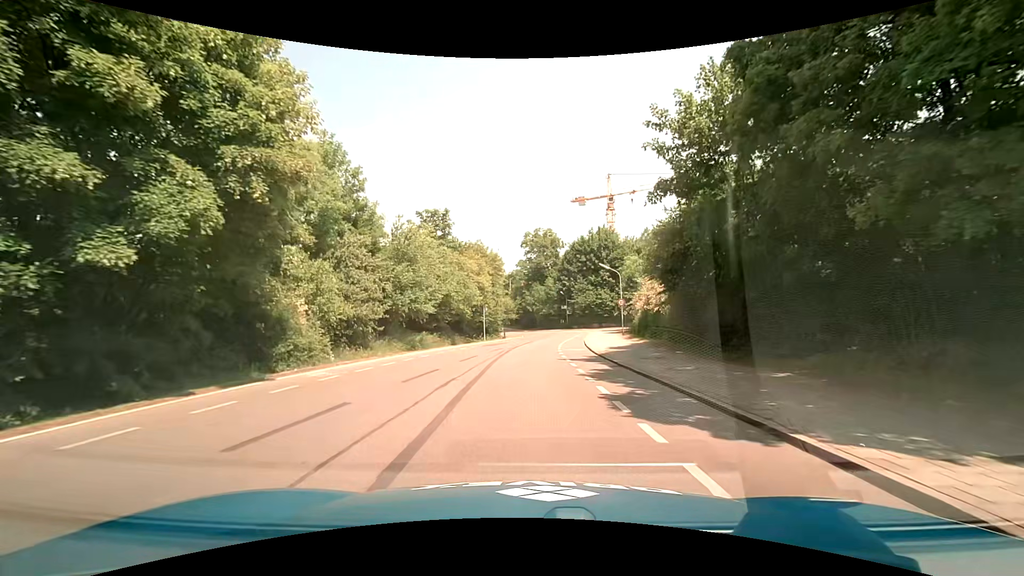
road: tertiary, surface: asphalt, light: Day
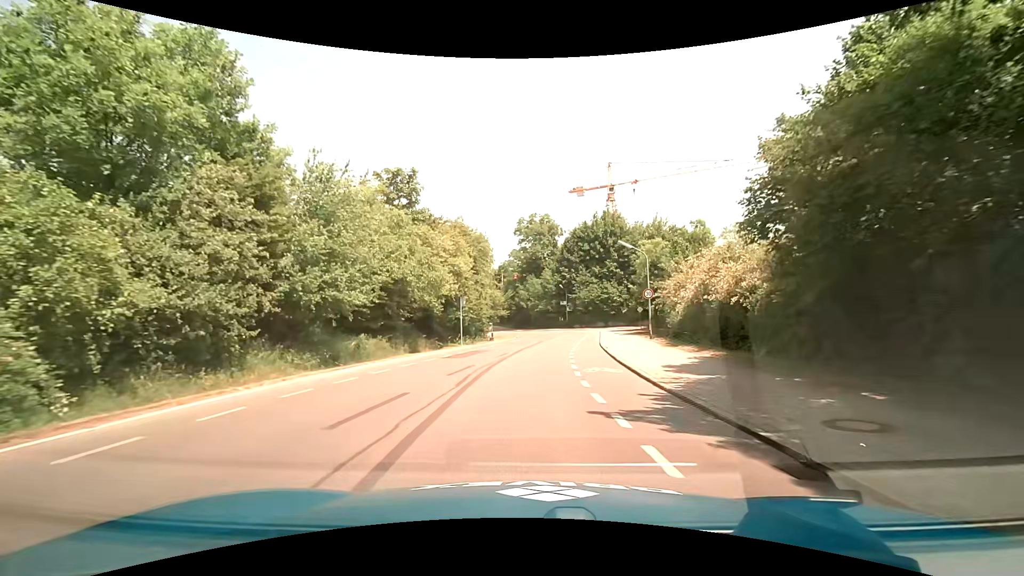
(+0.1, +11.0) m; +1°
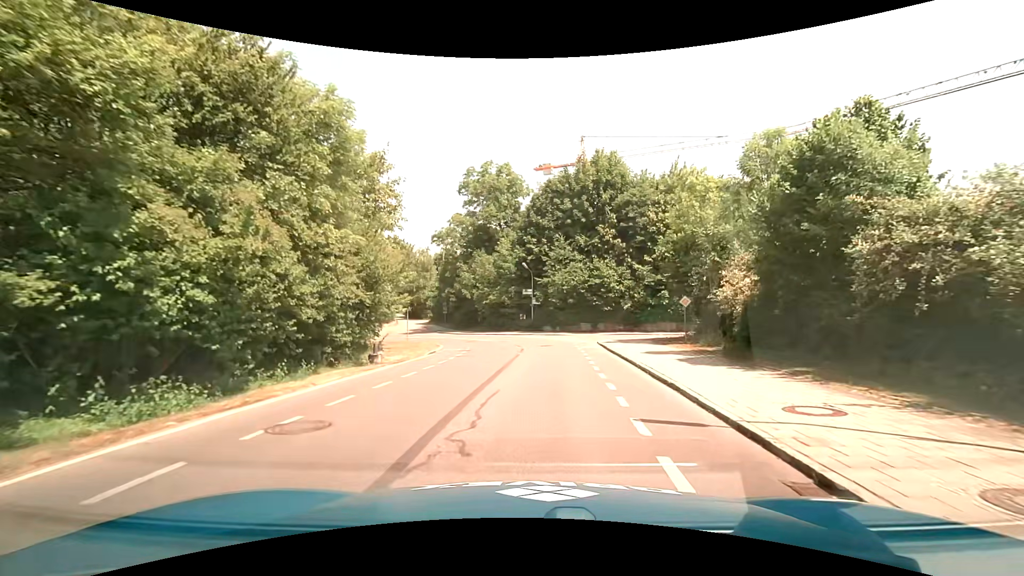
(+1.1, +25.1) m; +5°
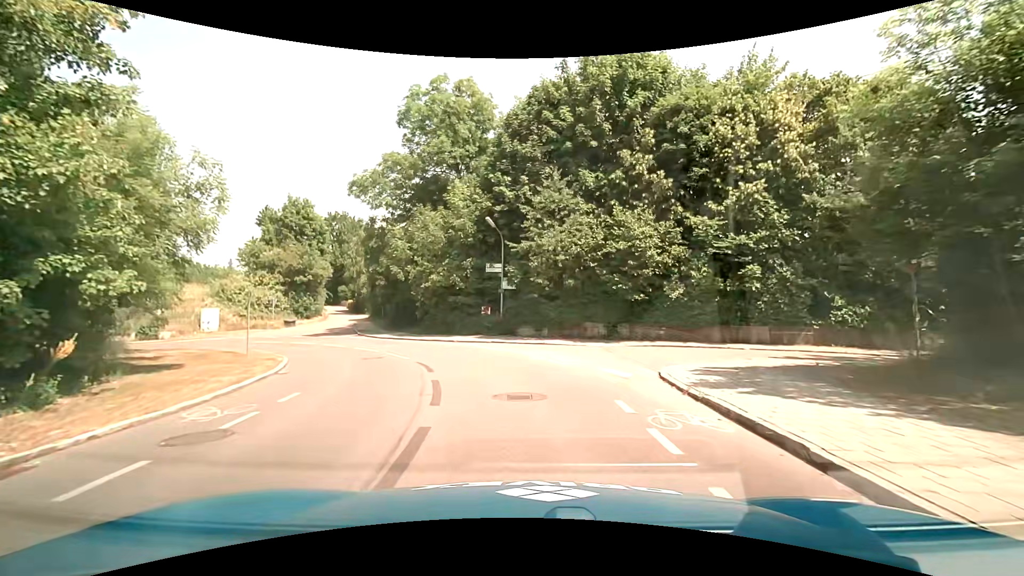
(+0.6, +18.5) m; +2°
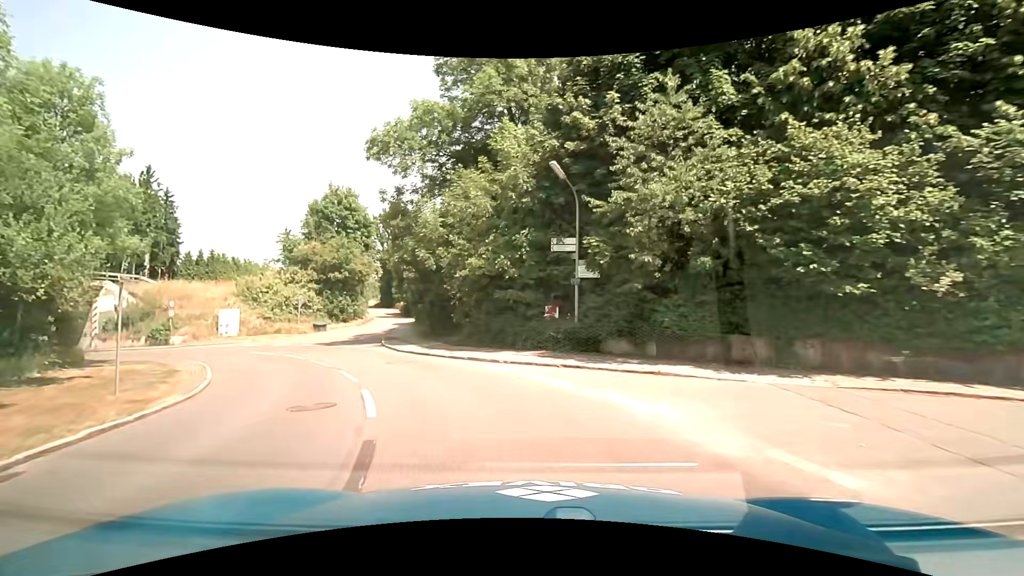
(-0.4, +9.6) m; -8°
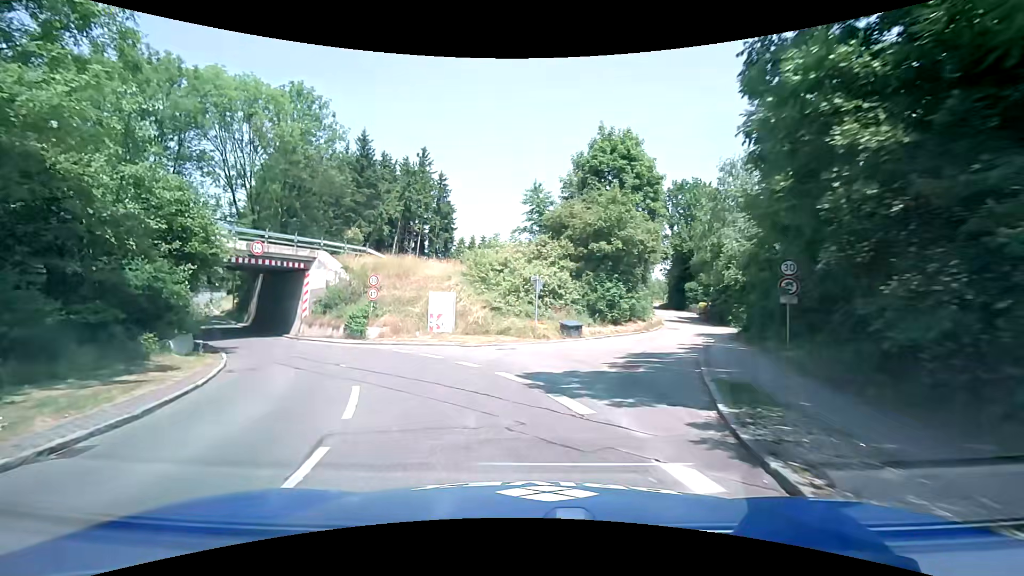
(-4.9, +18.5) m; -31°
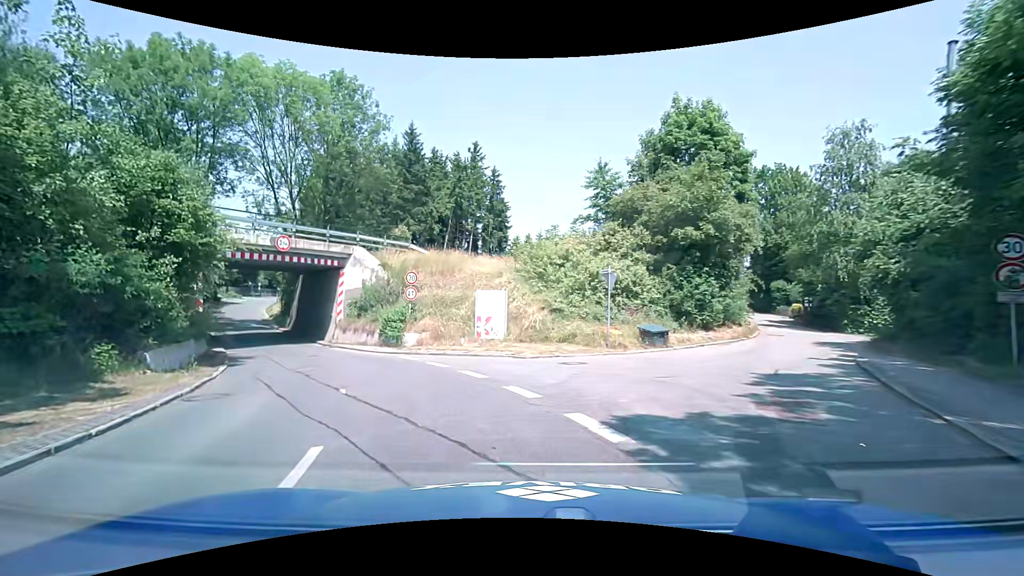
(-0.2, +4.5) m; -6°
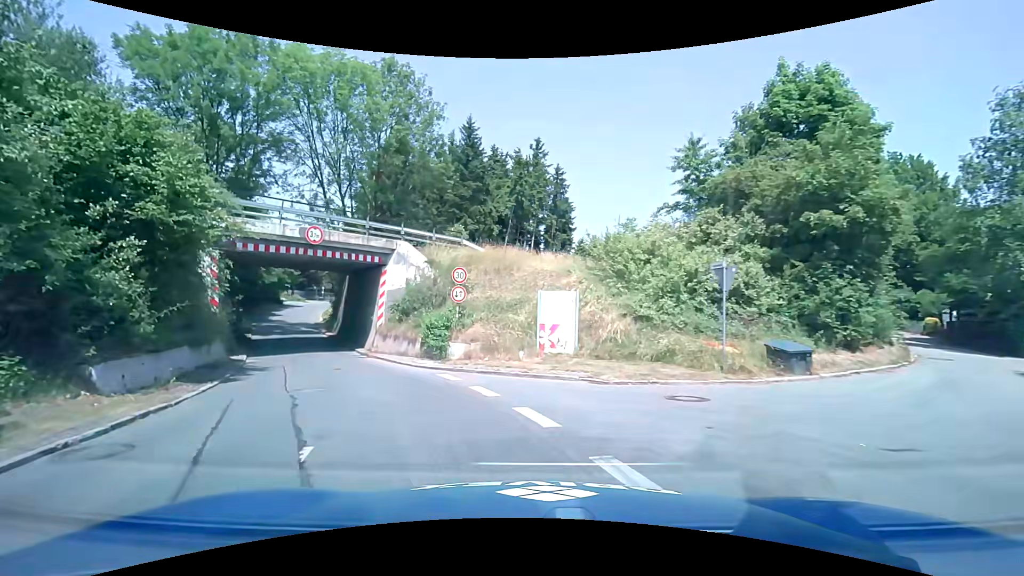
(-0.3, +4.4) m; -8°
